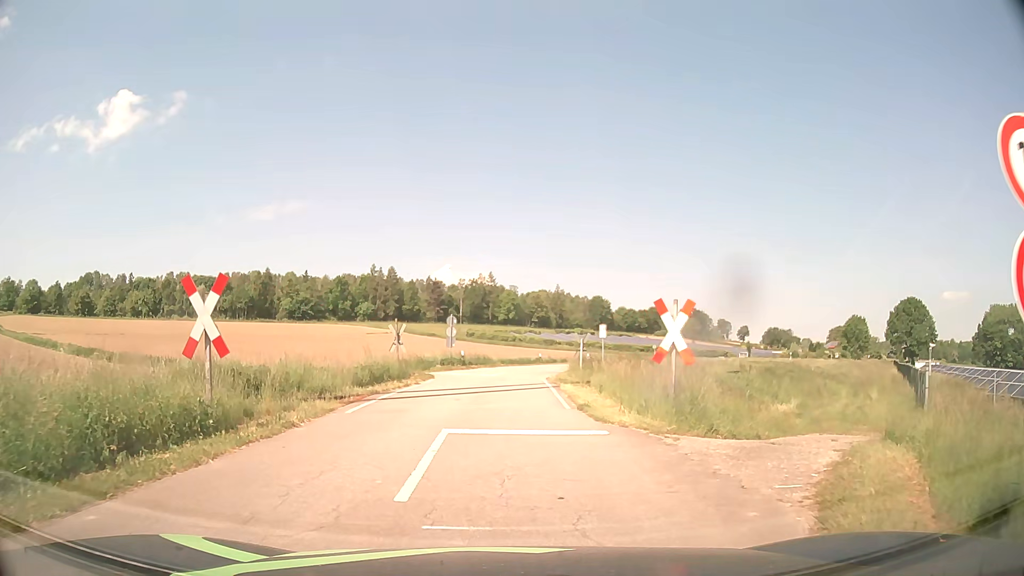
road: tertiary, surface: asphalt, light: Day
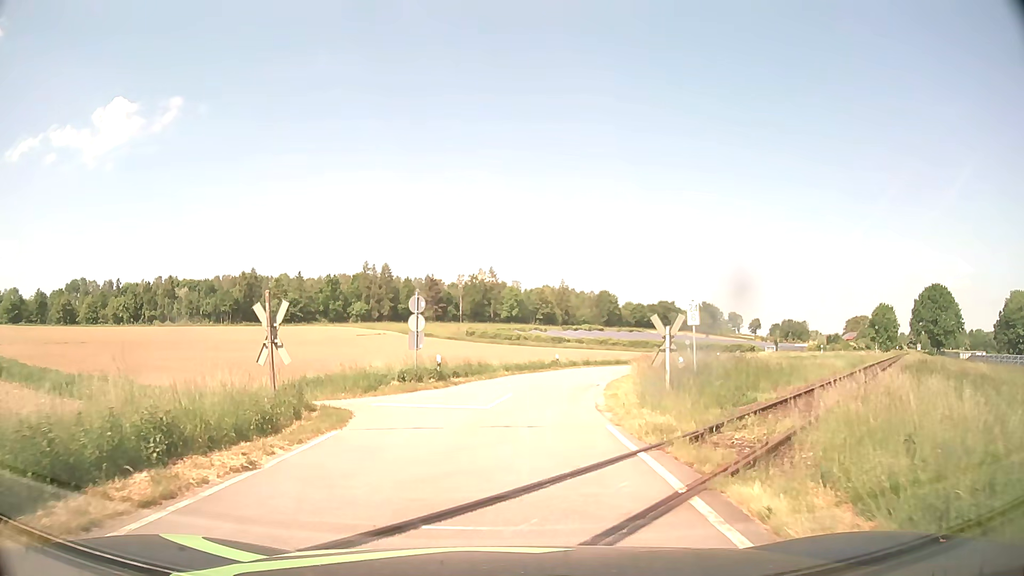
(0.0, +16.6) m; +1°
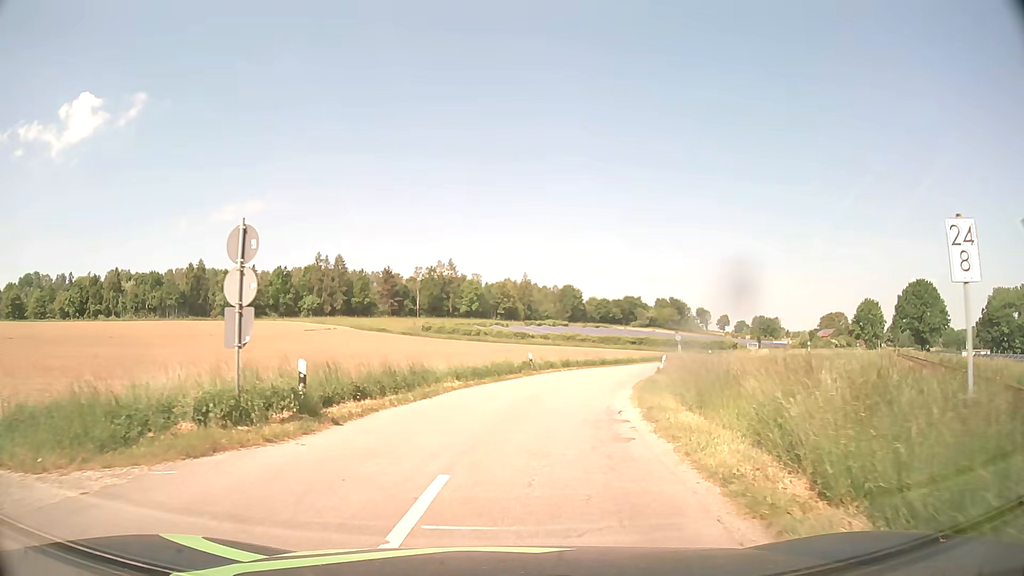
(0.0, +13.2) m; +3°
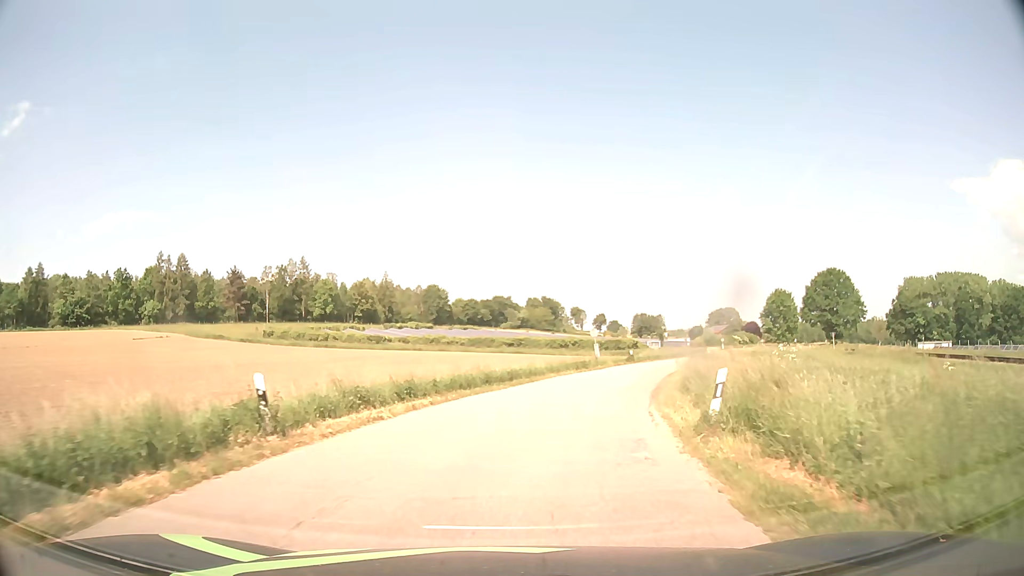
(+2.2, +24.4) m; +10°
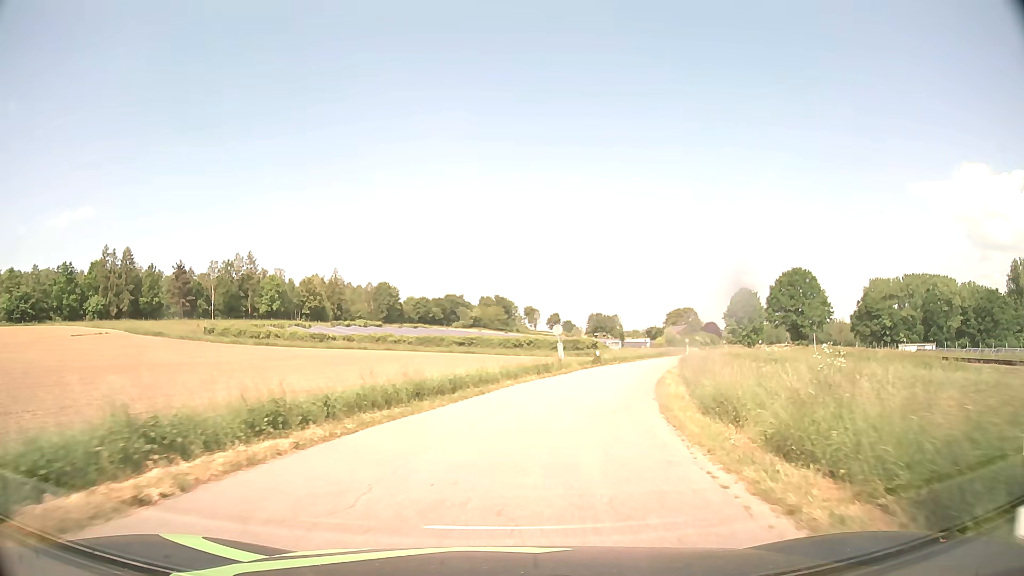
(+0.2, +7.4) m; +4°
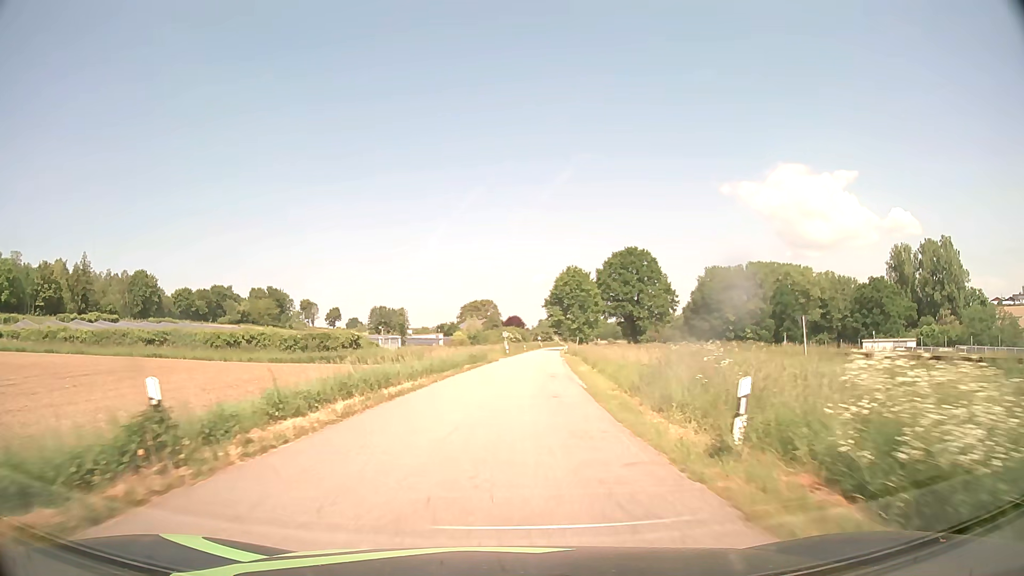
(+8.0, +42.1) m; +18°
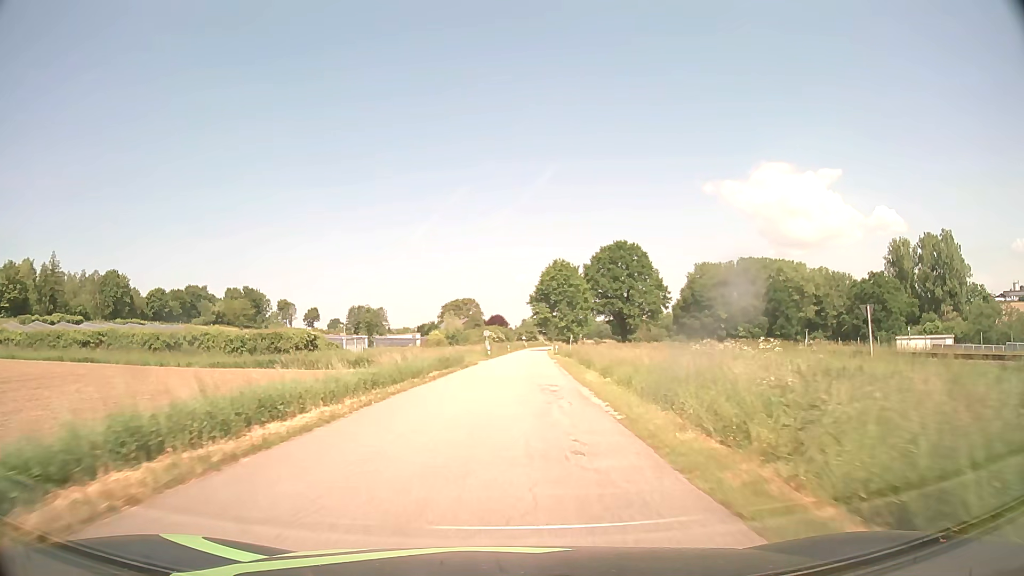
(+0.2, +9.4) m; +2°
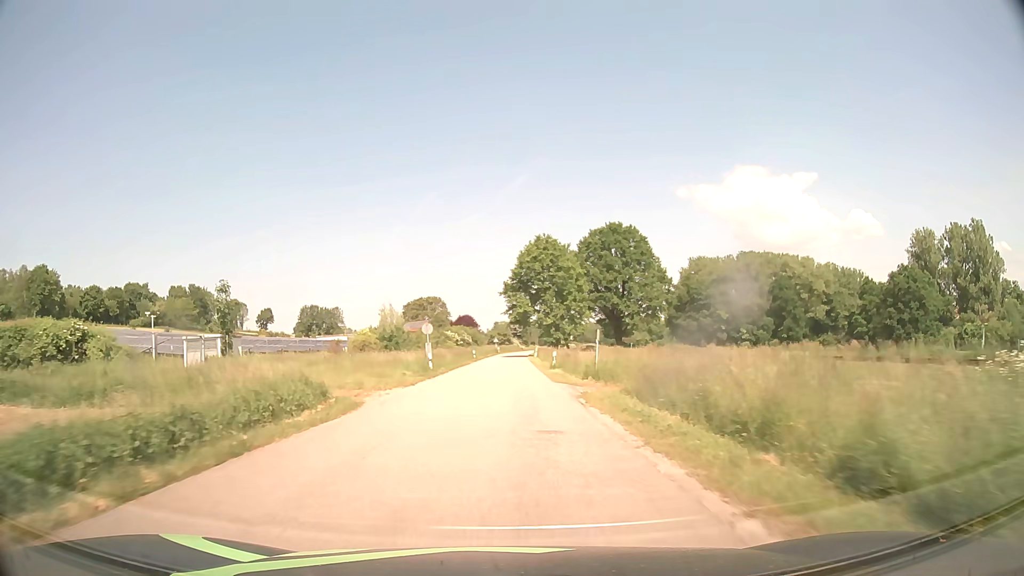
(+0.8, +29.7) m; +2°
